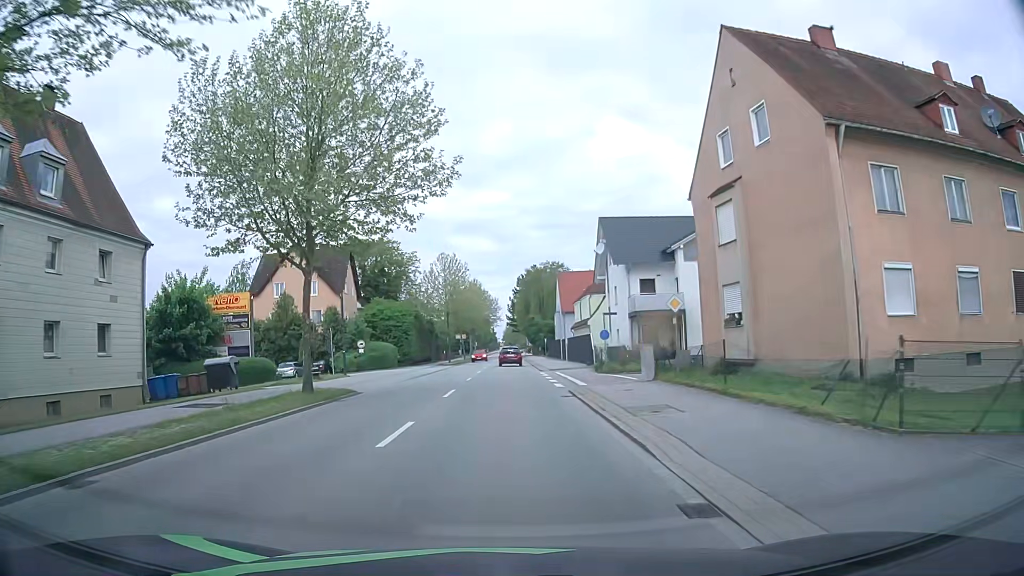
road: primary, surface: asphalt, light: Day
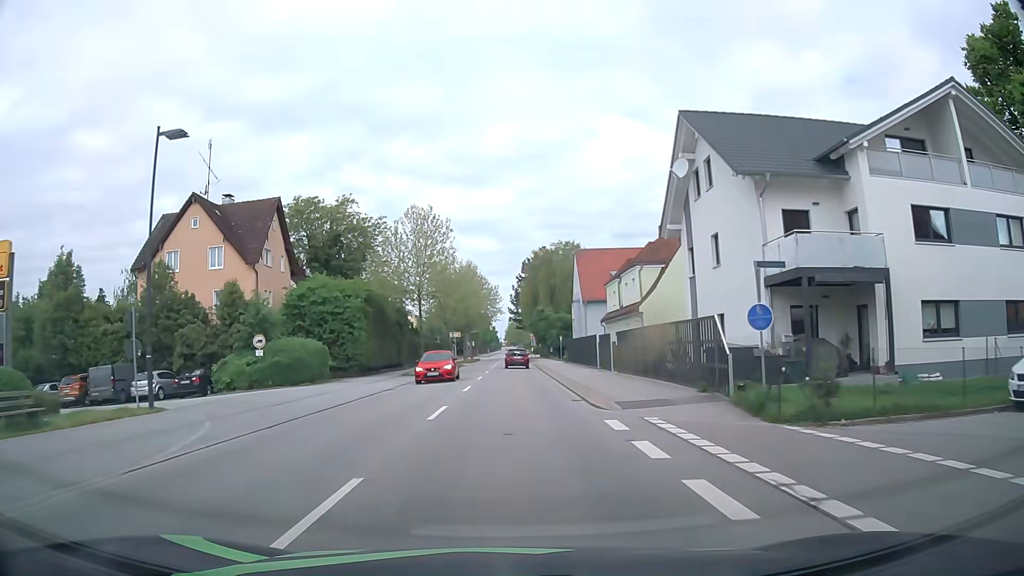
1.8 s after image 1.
(+0.1, +23.2) m; 0°
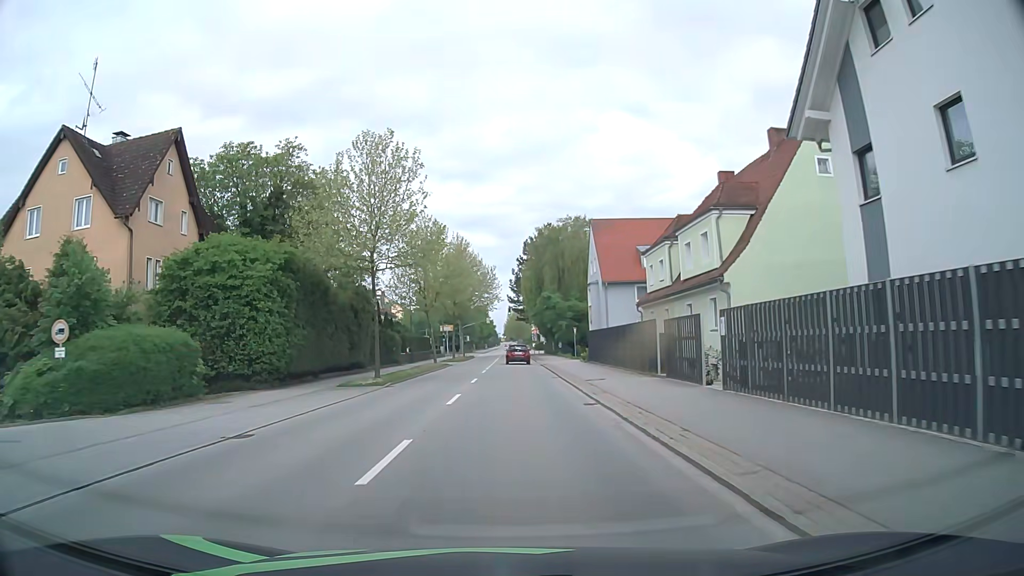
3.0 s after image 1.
(+0.1, +15.5) m; 0°
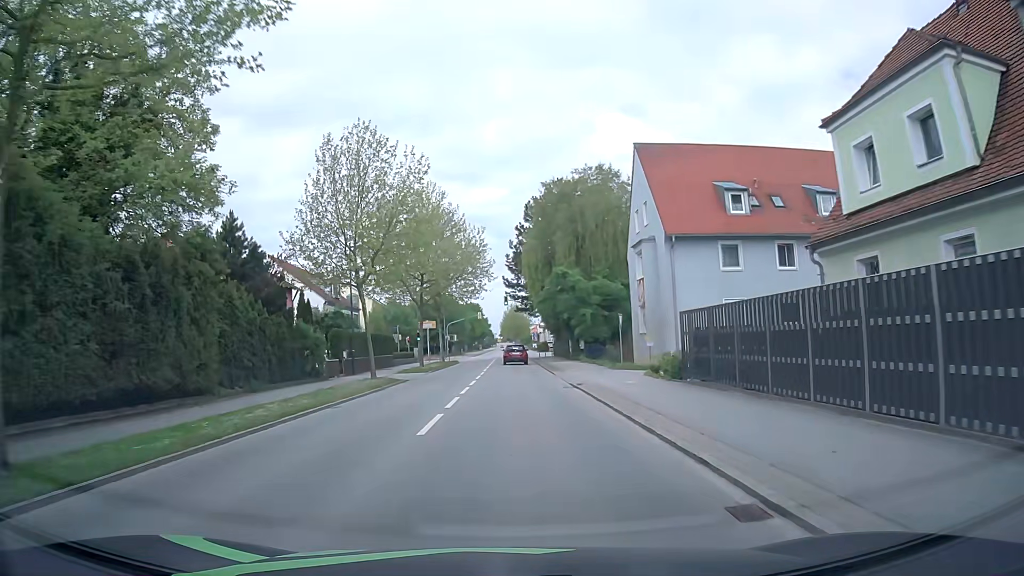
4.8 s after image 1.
(+0.1, +23.4) m; +1°
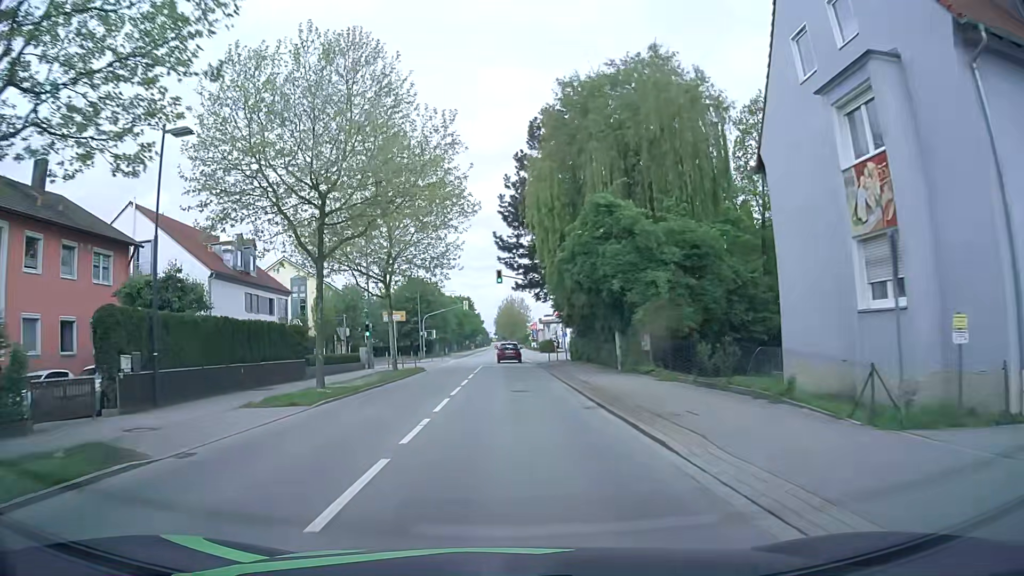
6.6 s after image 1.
(0.0, +23.5) m; 0°
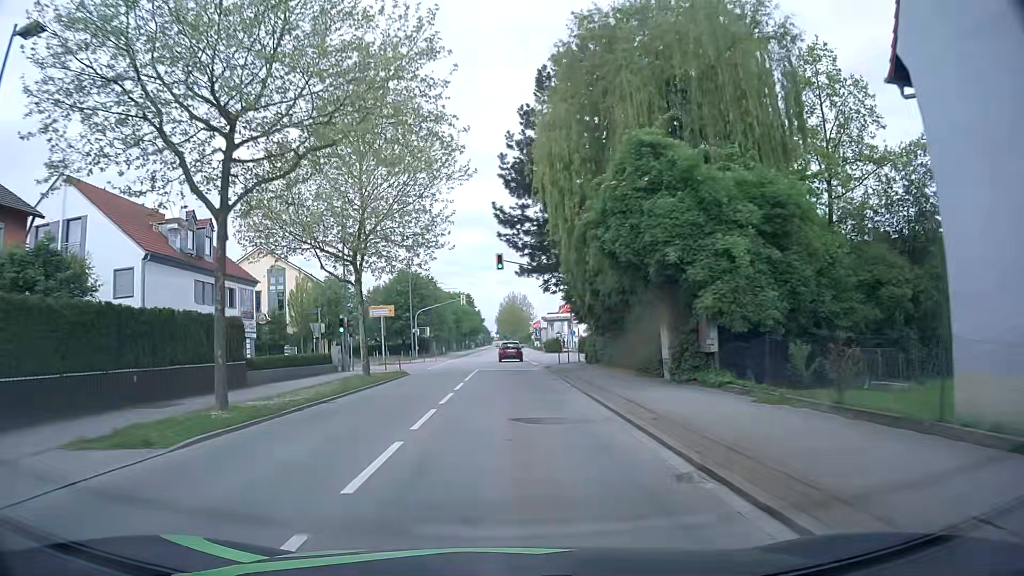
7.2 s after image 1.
(0.0, +7.8) m; 0°
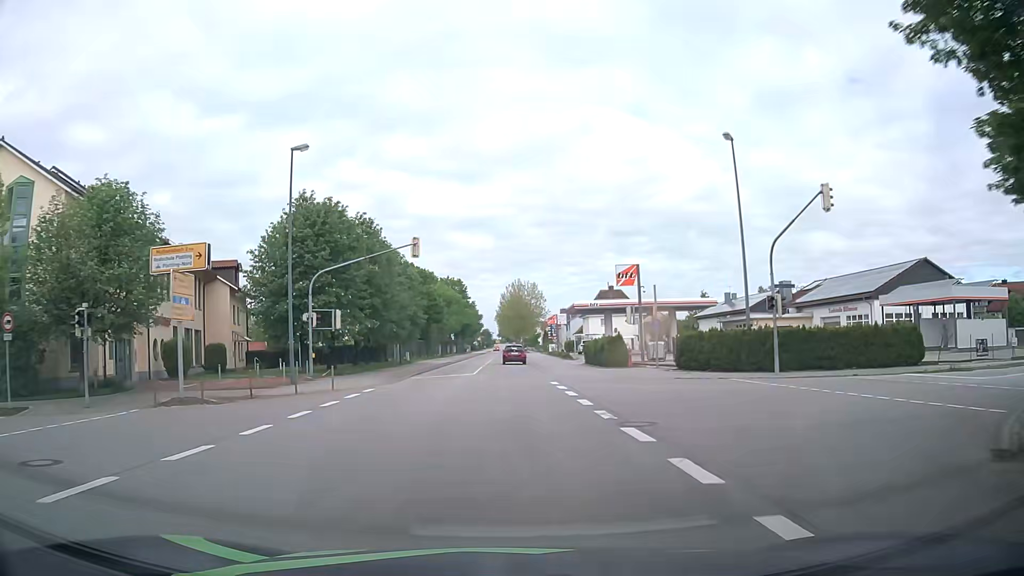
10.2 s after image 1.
(-0.4, +39.2) m; -1°
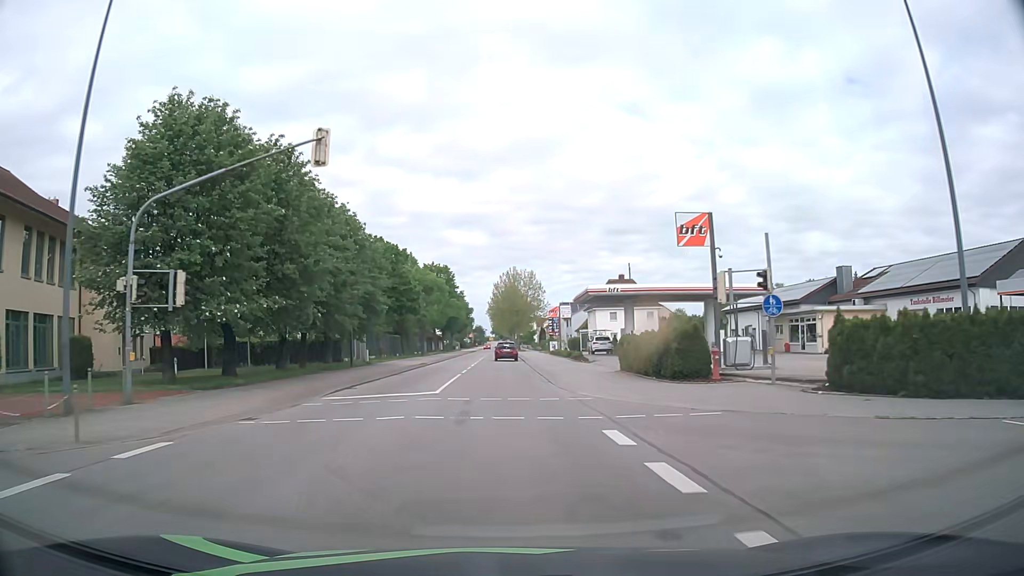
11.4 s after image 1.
(+0.1, +15.7) m; 0°
(0, +10) (0, +20) (0, +30) (0, +40) (0, +50) (0, +60) (0, +70) (0, +80) (0, +90) (0, +100) m
